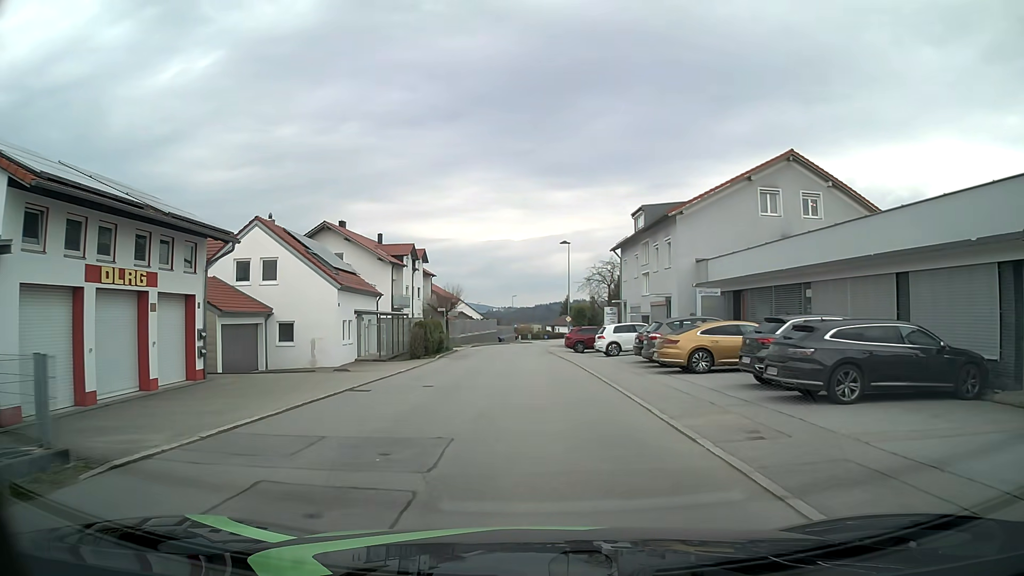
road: unclassified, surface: asphalt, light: Day
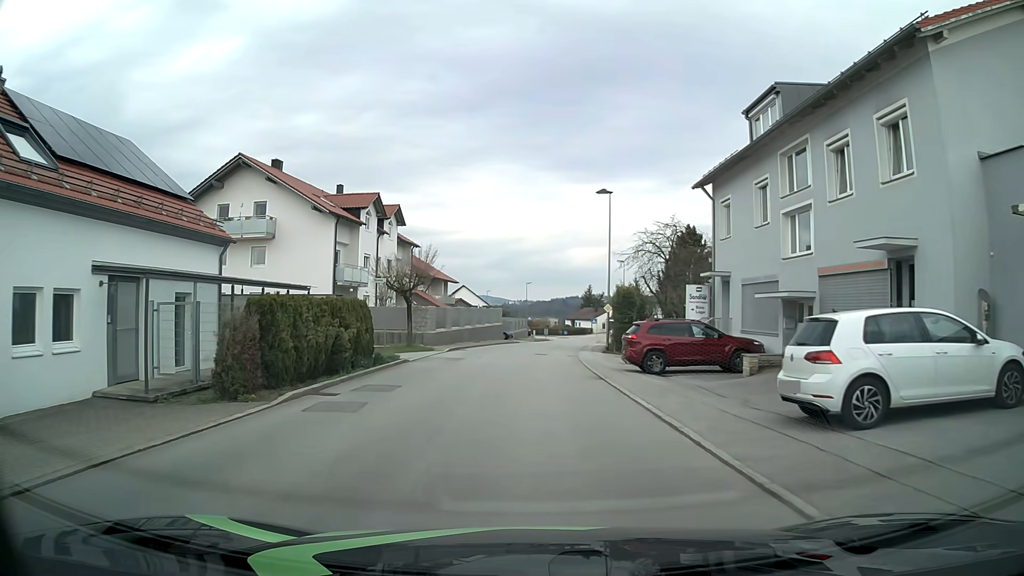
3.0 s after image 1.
(+0.1, +22.6) m; -1°
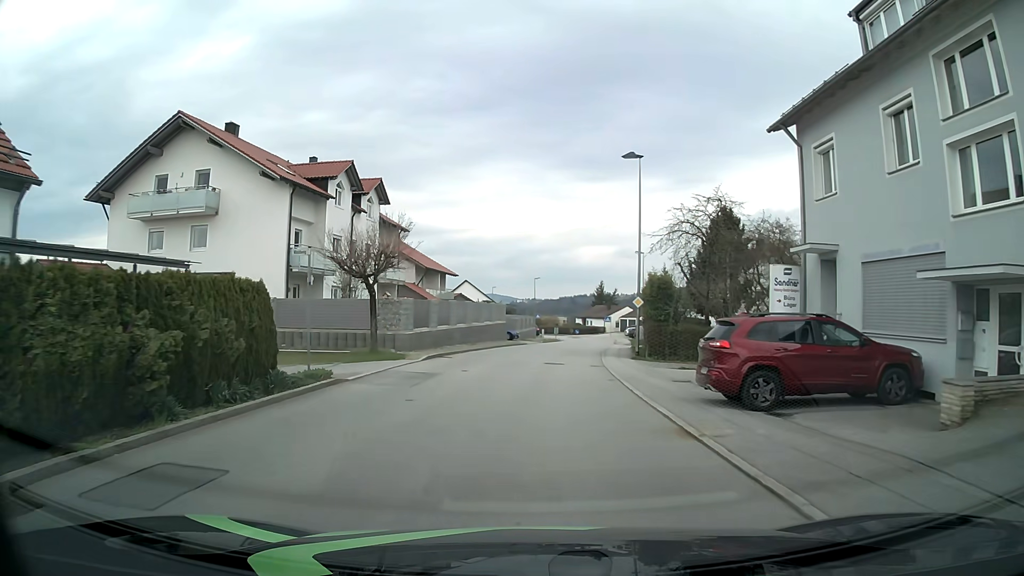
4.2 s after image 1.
(-0.1, +9.0) m; -1°
(0, +10) (0, +20) (+1, +30) (+3, +40) (+4, +50) (+6, +60) (+7, +70) (+8, +79) (+9, +89) (+10, +99) m
